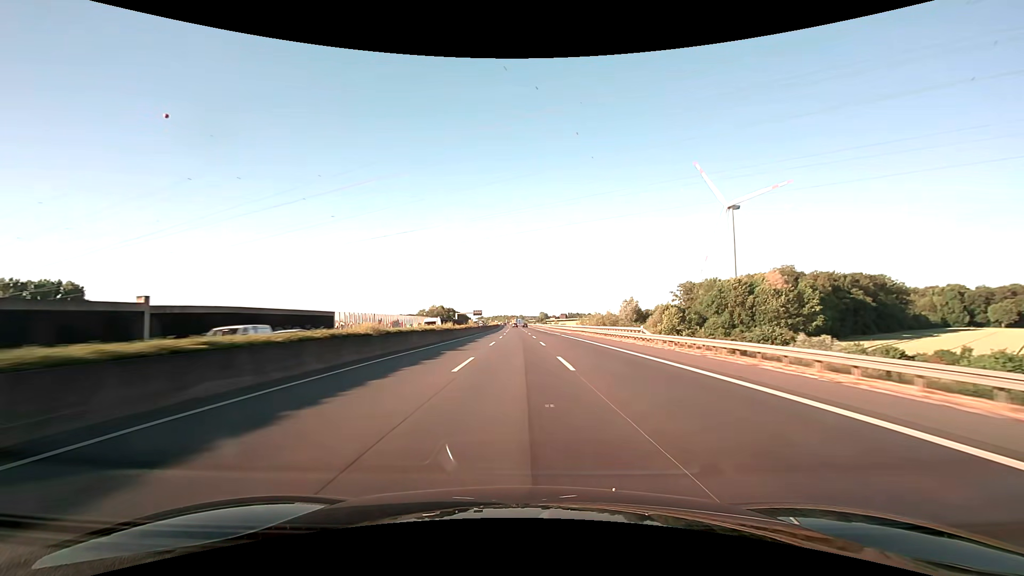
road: motorway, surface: asphalt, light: Day
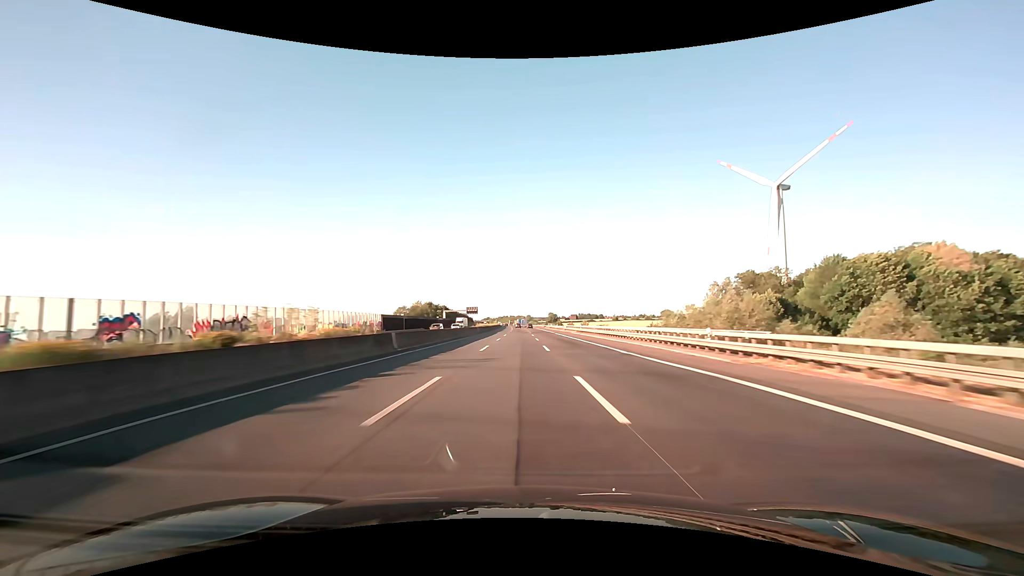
(-0.4, +61.9) m; -1°
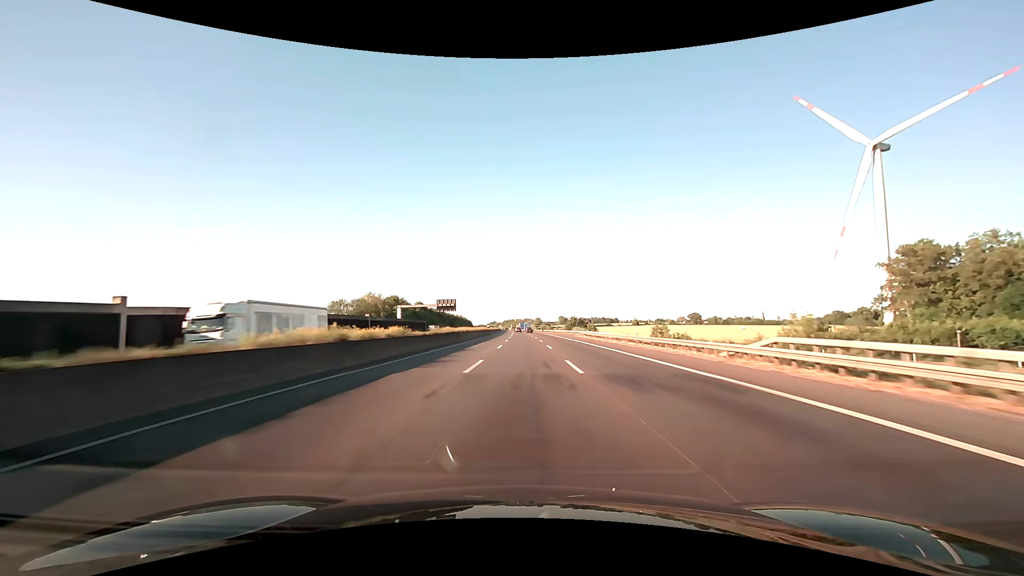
(-0.6, +82.4) m; -1°
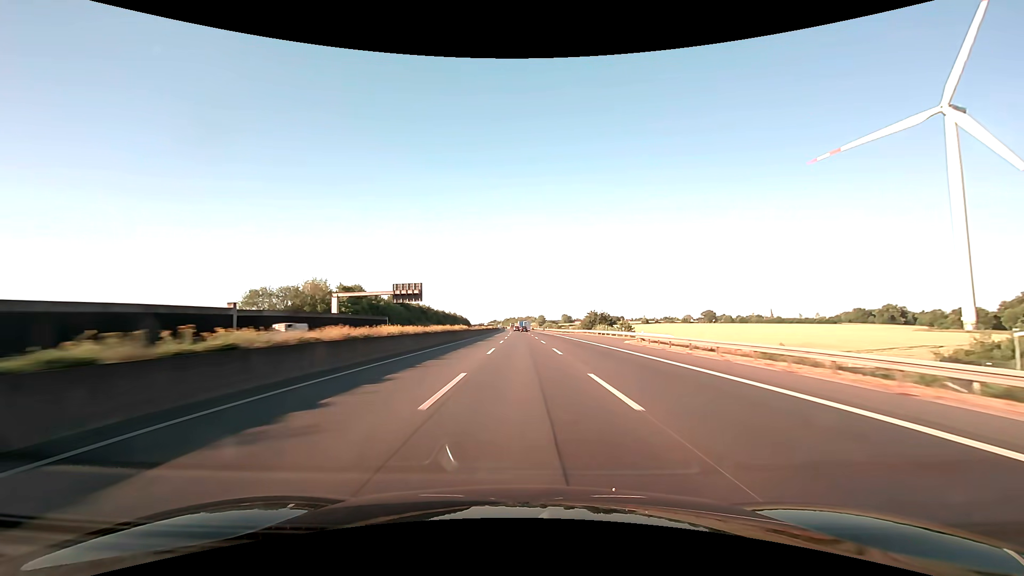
(-0.1, +41.2) m; 0°
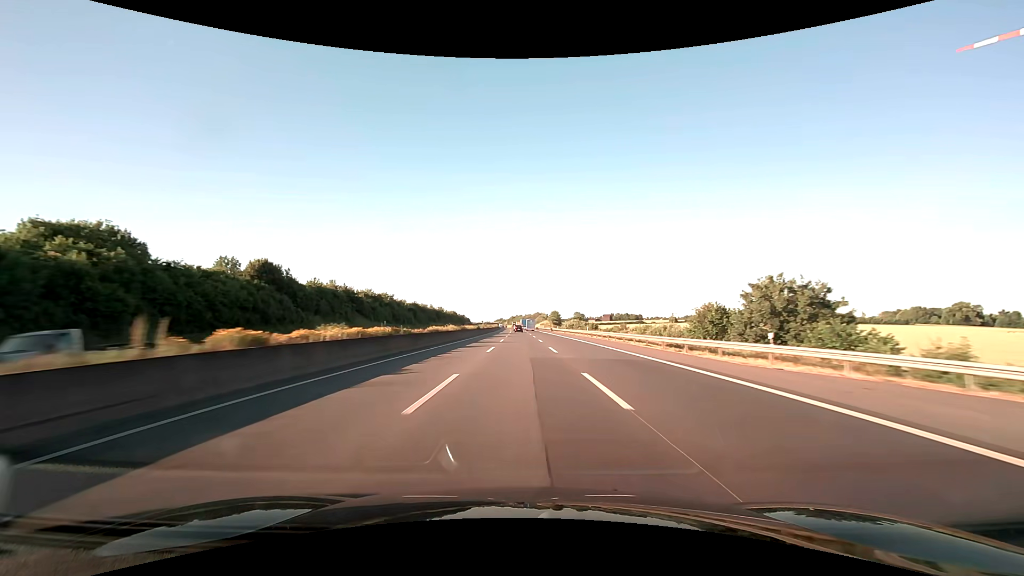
(-0.5, +82.3) m; -1°
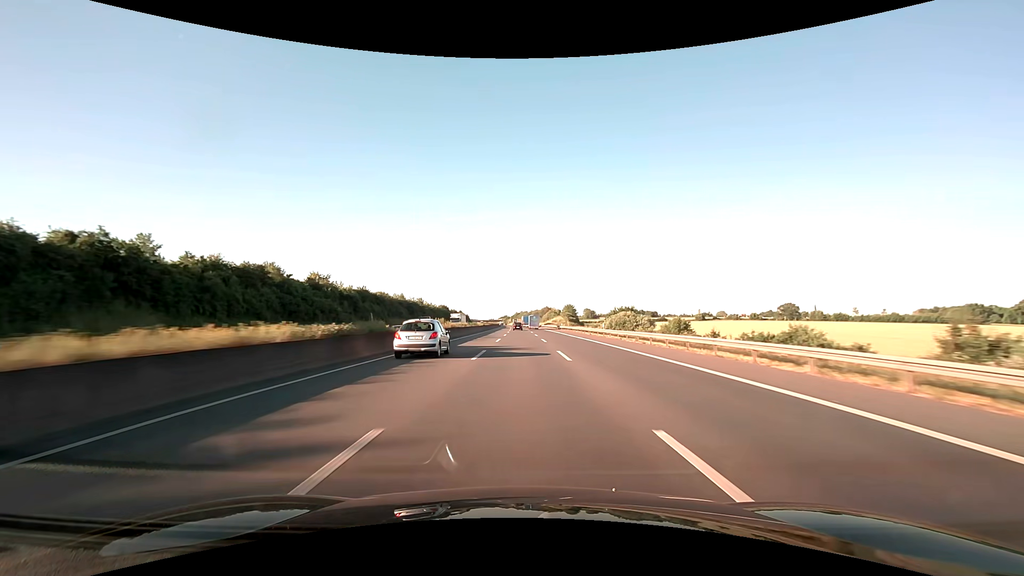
(-0.4, +61.1) m; -1°
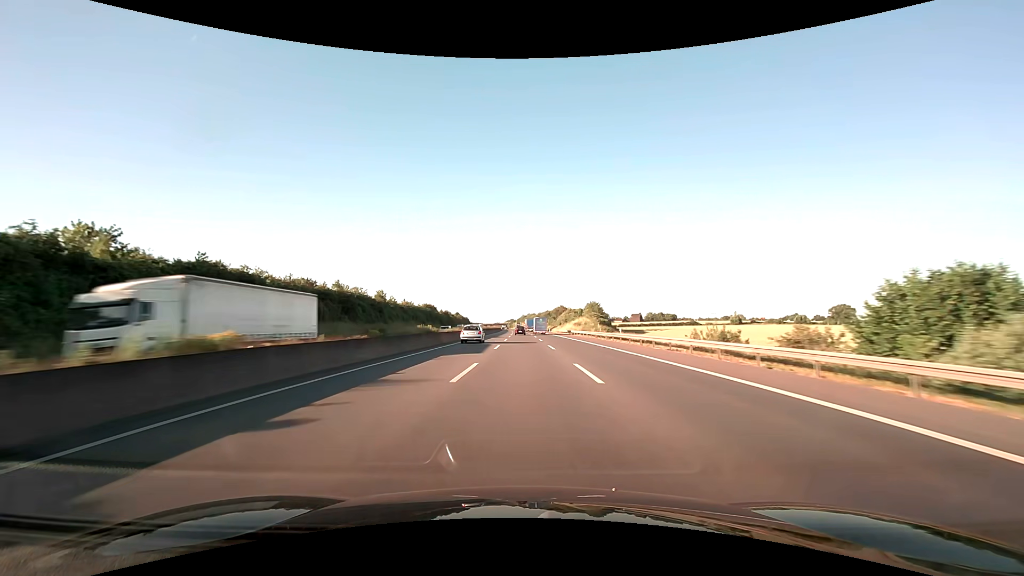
(-0.5, +60.1) m; -1°
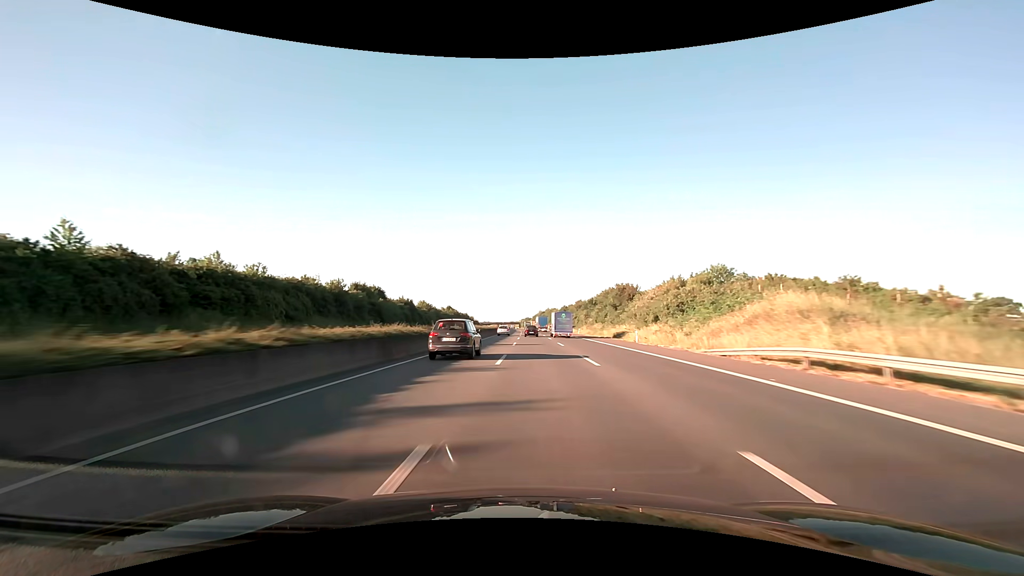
(-1.1, +102.4) m; -2°
(0, +10) (0, +20) (0, +30) (0, +40) (0, +50) (-1, +60) (-1, +70) (-1, +80) (-1, +90) (-1, +100) m
